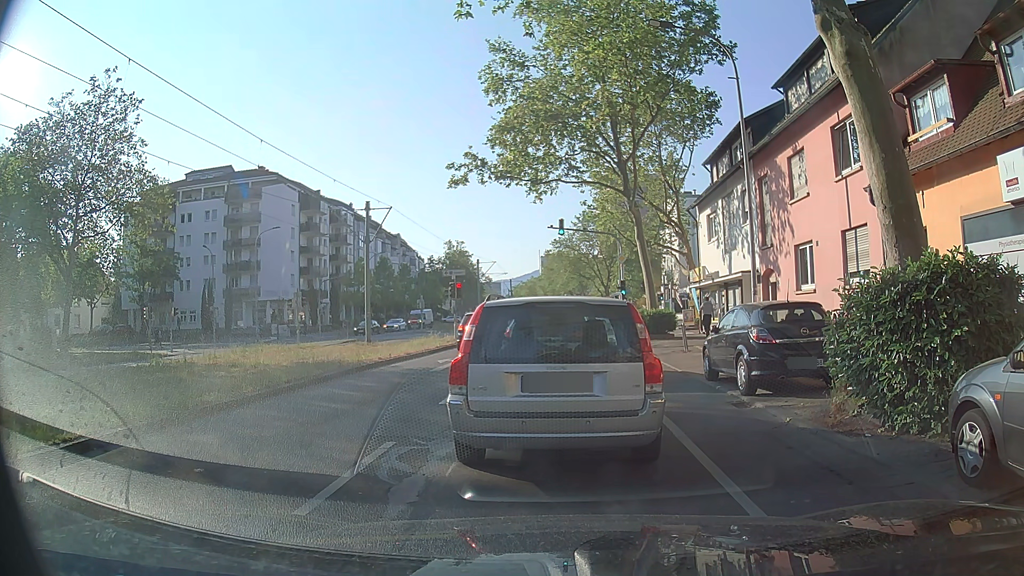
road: tertiary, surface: asphalt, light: Day
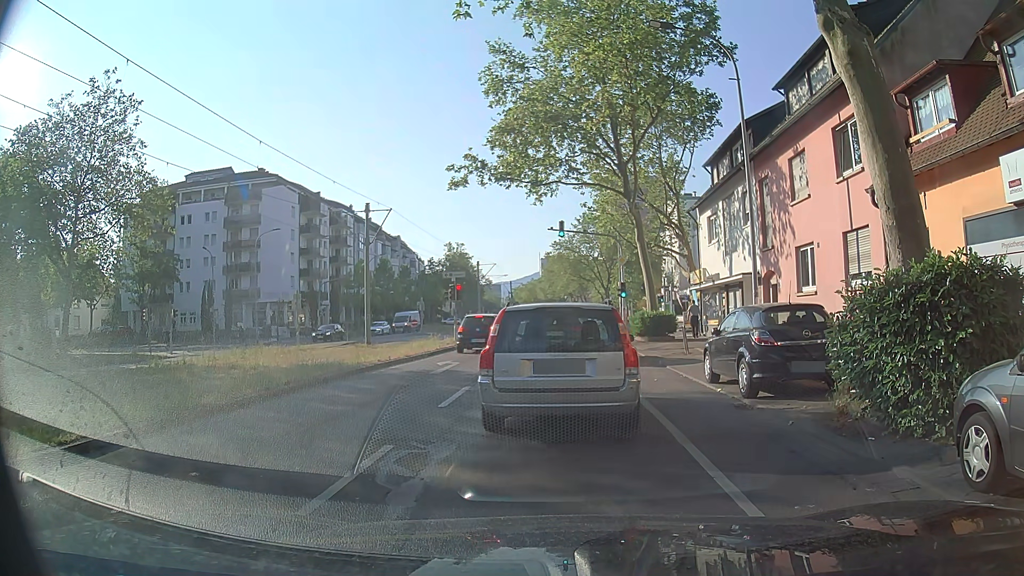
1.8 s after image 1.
(0.0, +0.1) m; 0°
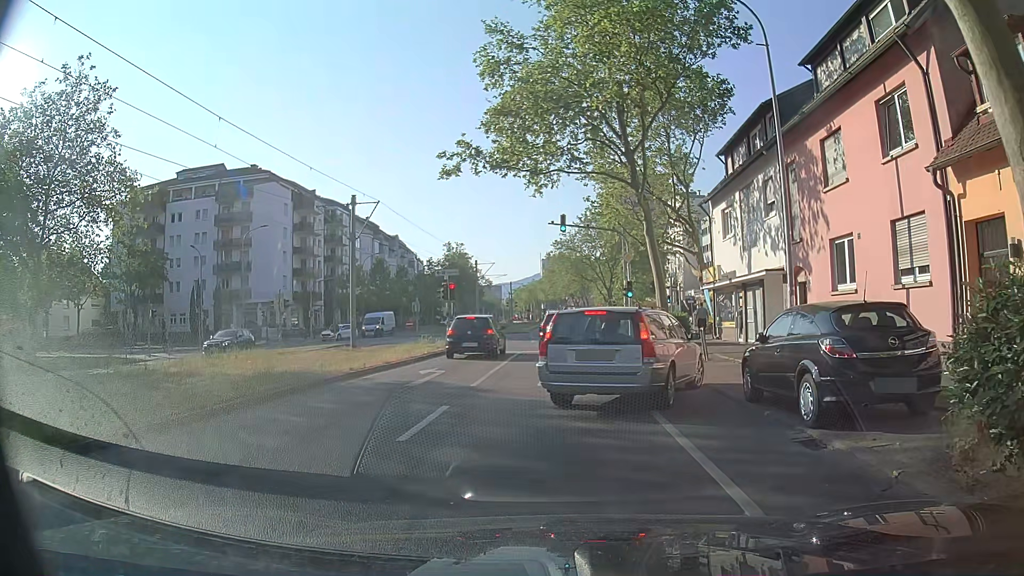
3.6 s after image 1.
(0.0, +3.0) m; -2°
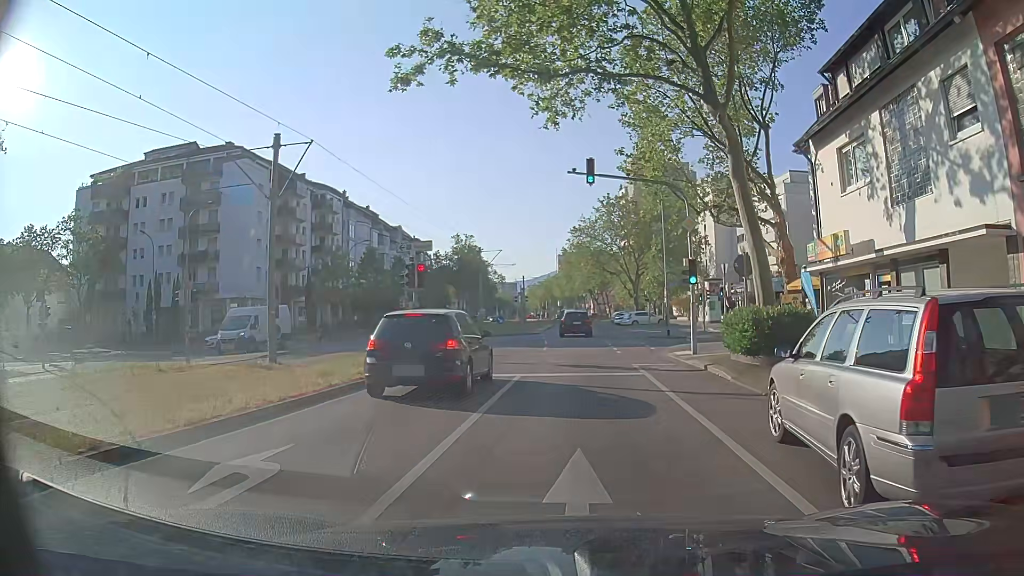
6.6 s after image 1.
(0.0, +11.6) m; +1°
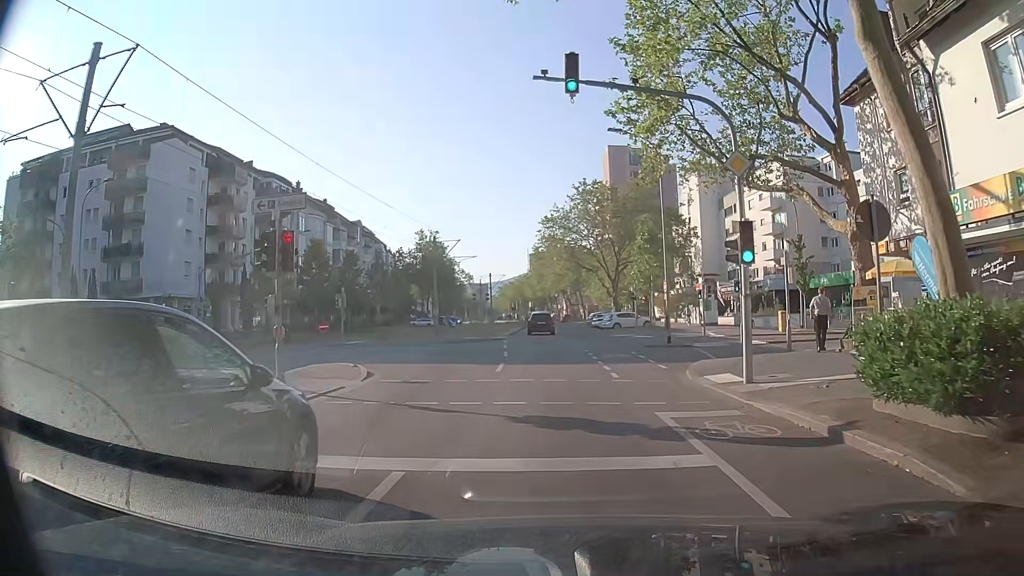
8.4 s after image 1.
(+0.1, +9.3) m; +2°
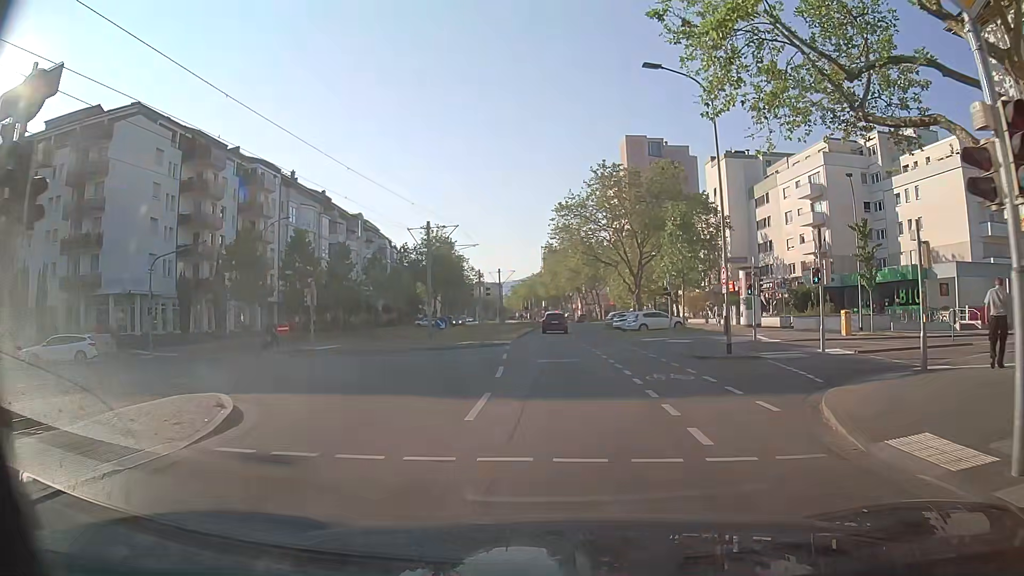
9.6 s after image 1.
(-0.1, +8.1) m; -1°
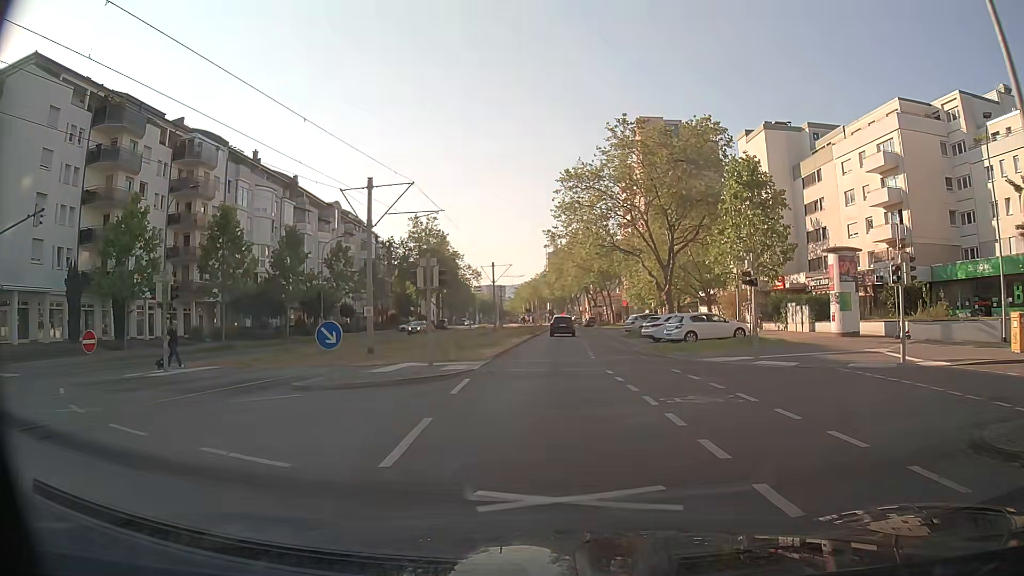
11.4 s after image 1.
(0.0, +15.0) m; -1°
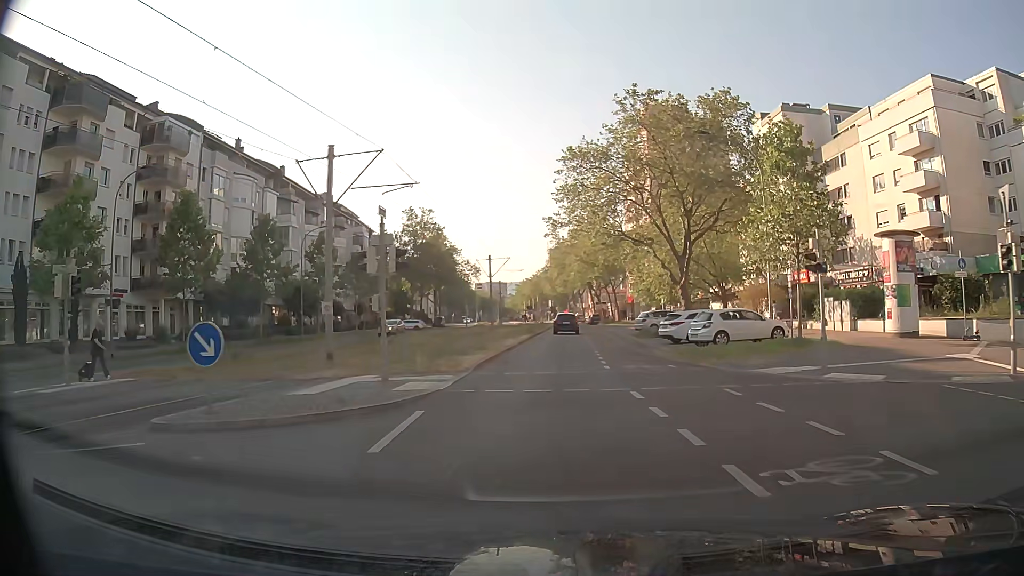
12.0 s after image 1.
(+0.1, +5.5) m; +1°
(0, +10) (0, +20) (0, +30) (0, +40) (0, +50) (+1, +60) (+1, +70) (+1, +80) (+1, +90) (0, +100) m
